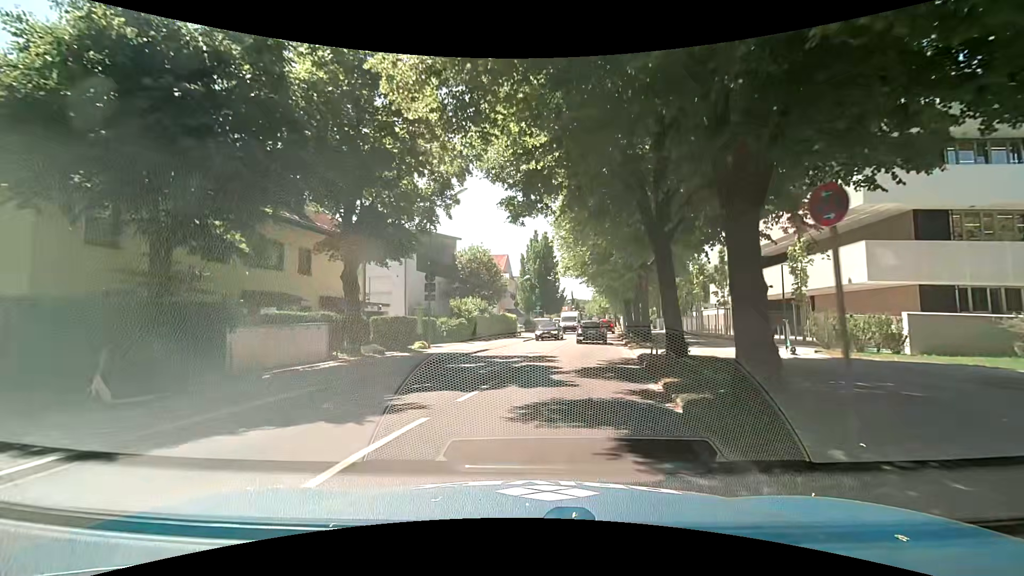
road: tertiary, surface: asphalt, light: Day
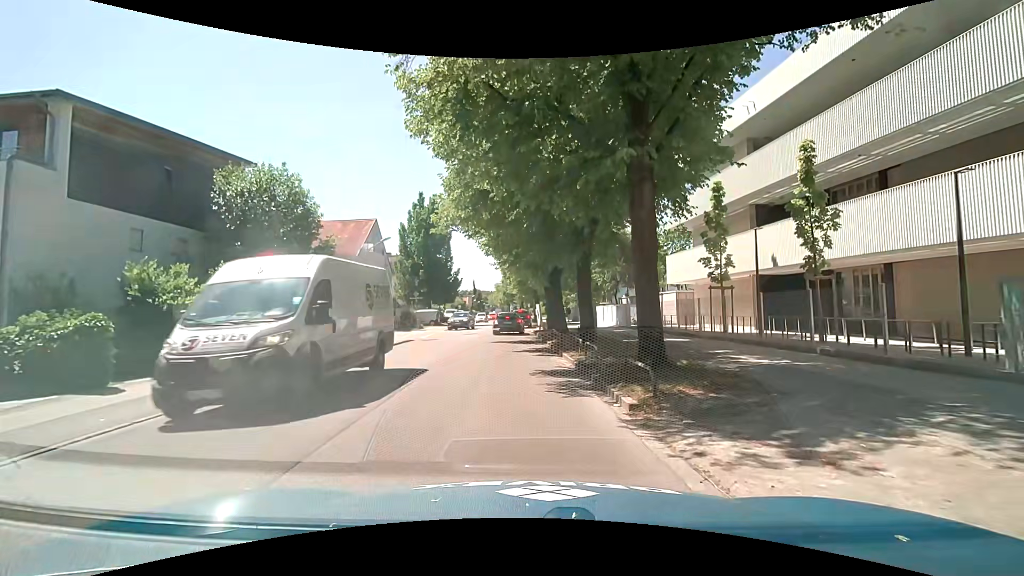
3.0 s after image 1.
(+1.9, +20.0) m; +12°
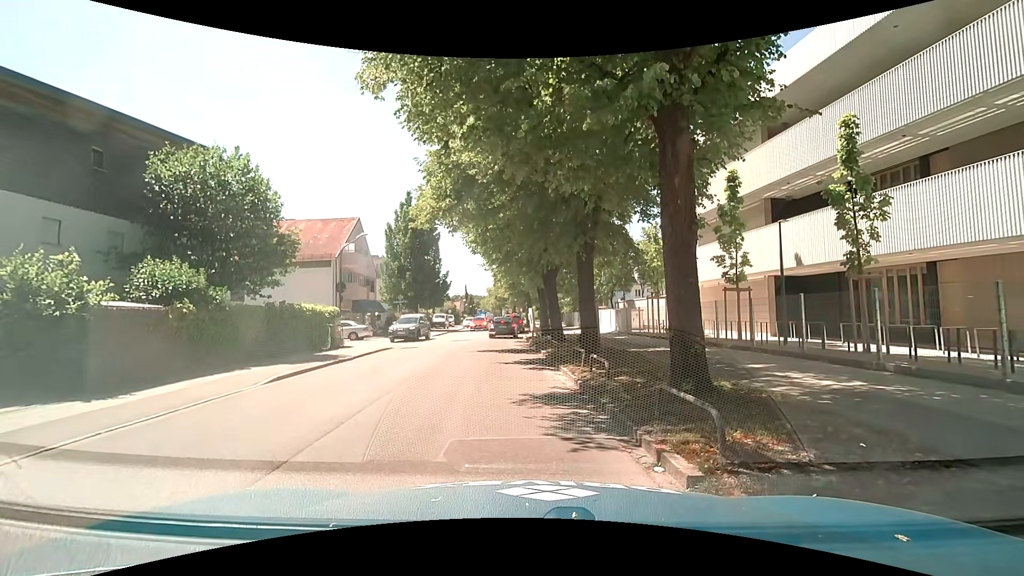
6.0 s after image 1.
(0.0, +2.7) m; +1°
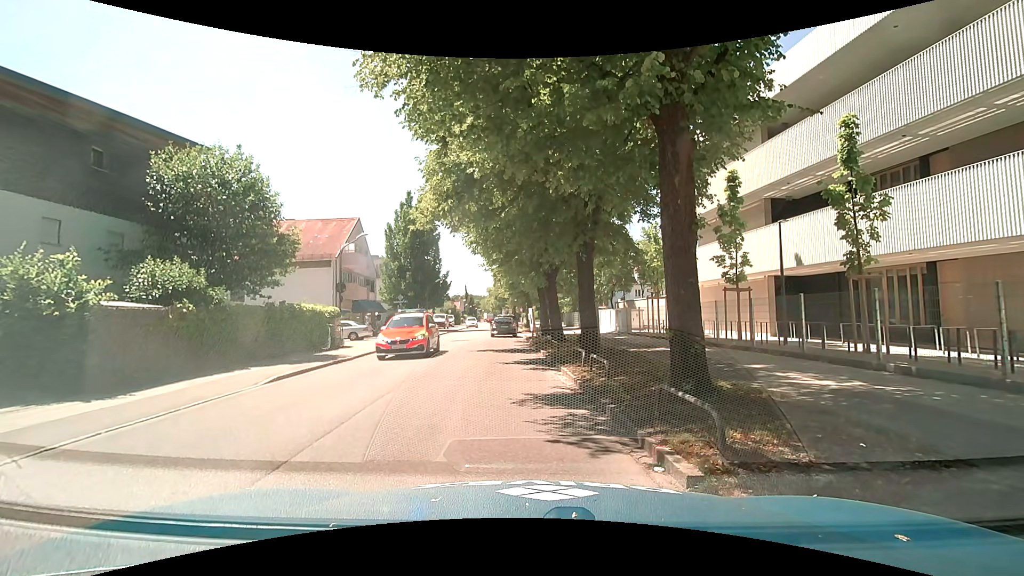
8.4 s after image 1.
(0.0, 0.0) m; 0°
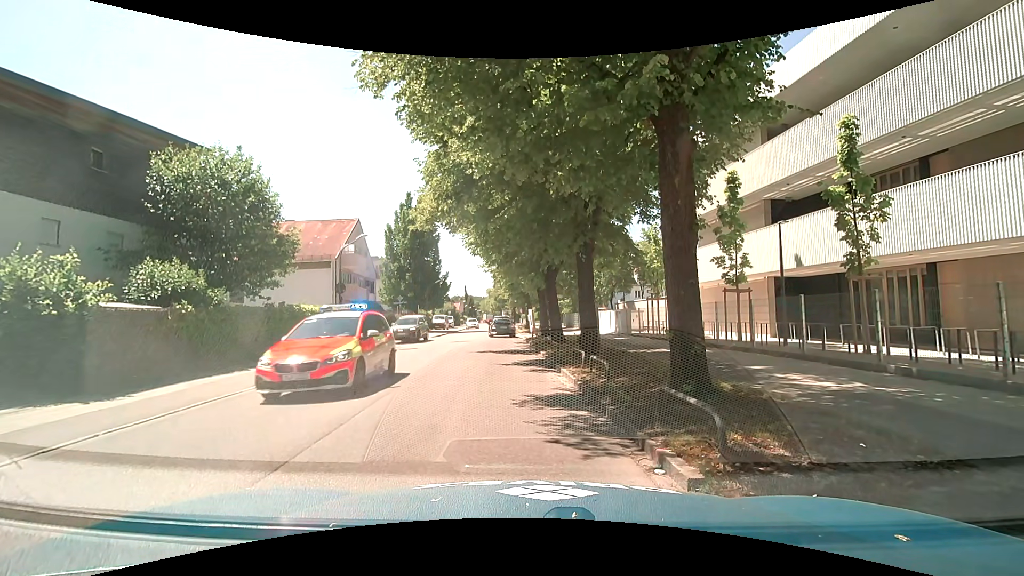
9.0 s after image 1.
(0.0, 0.0) m; 0°
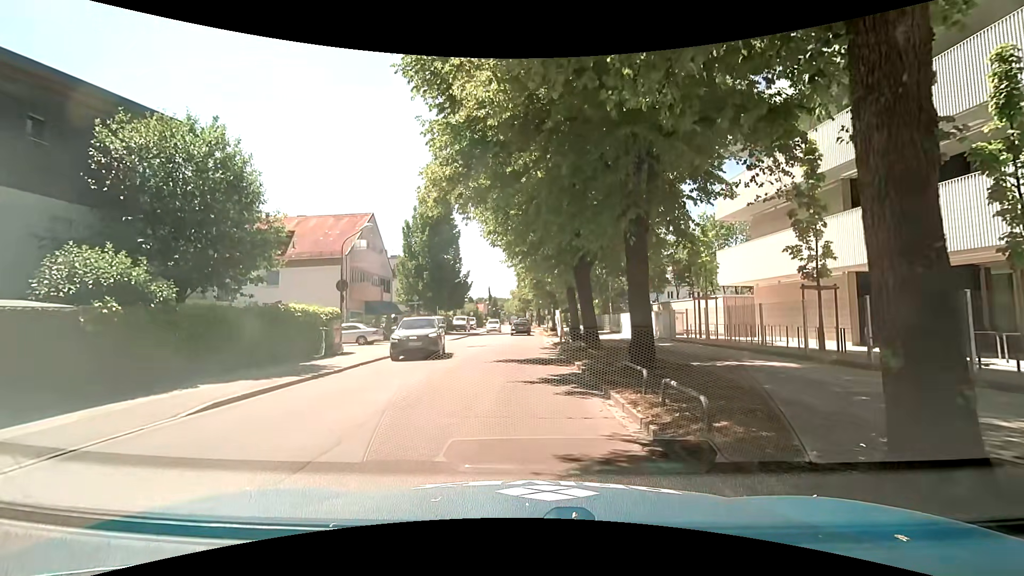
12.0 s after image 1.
(-0.2, +3.8) m; -4°
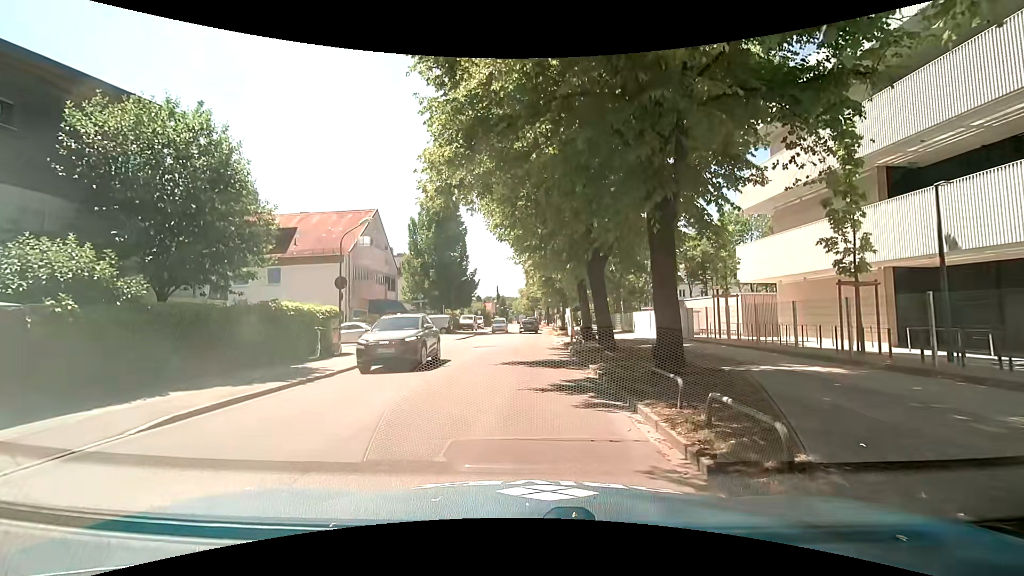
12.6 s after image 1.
(0.0, +1.4) m; -3°
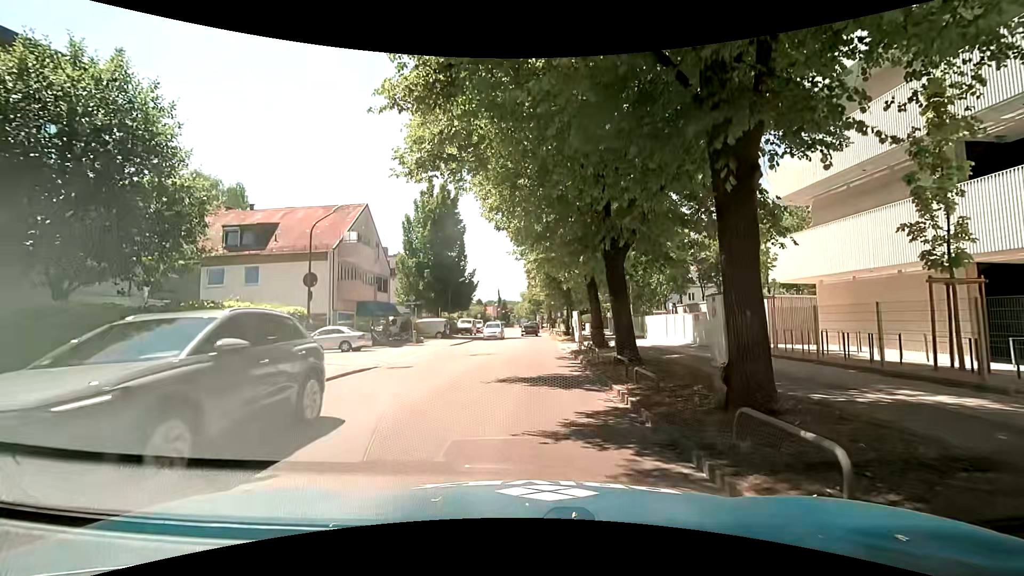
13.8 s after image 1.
(+0.1, +3.6) m; +1°
